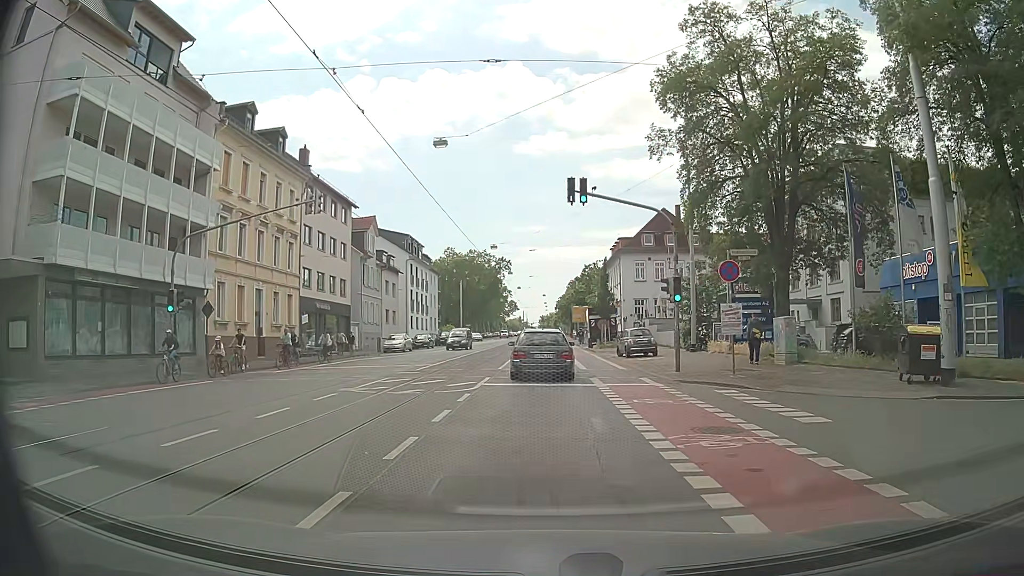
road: secondary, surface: asphalt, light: Day
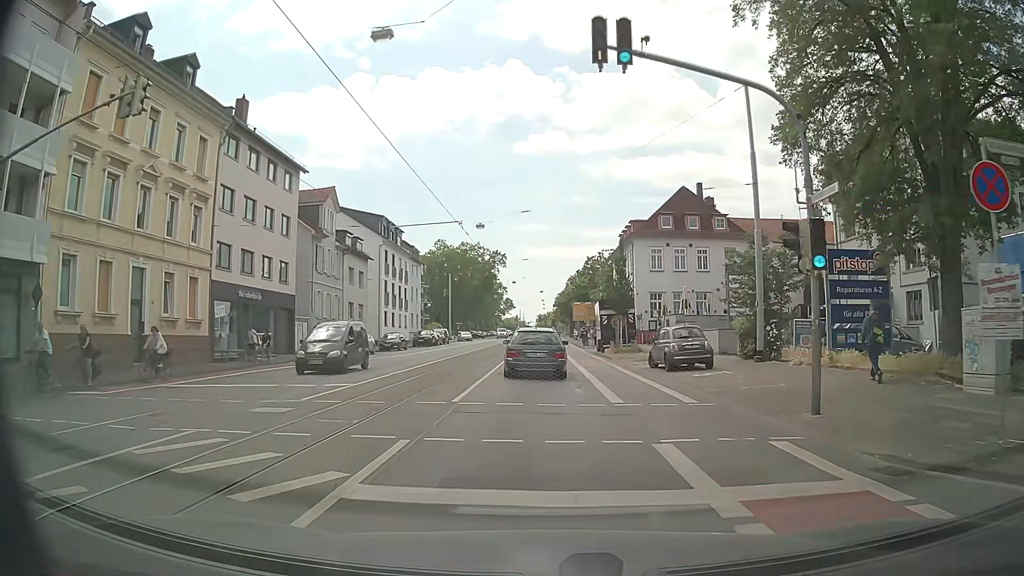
(-0.1, +12.1) m; -1°
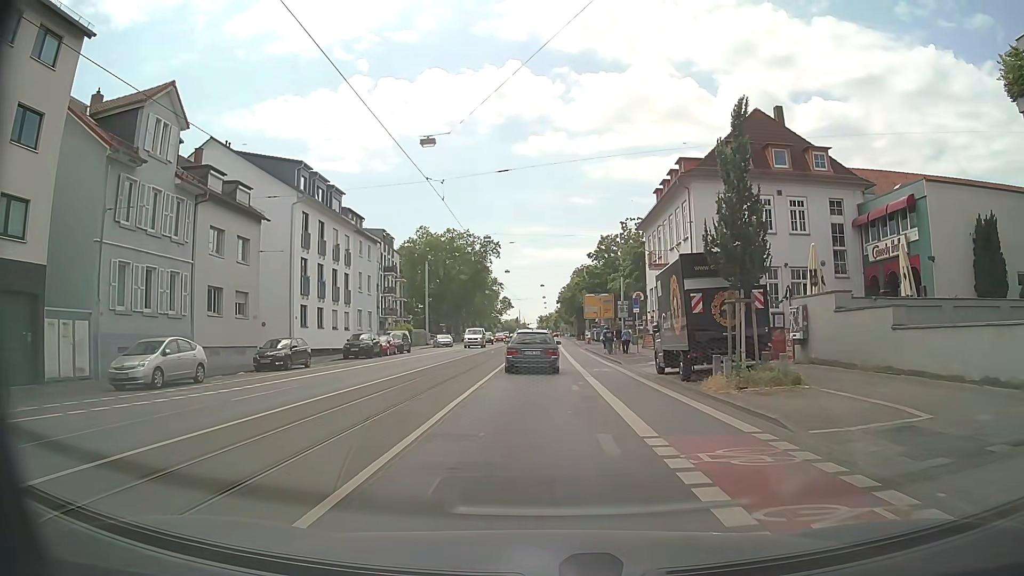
(0.0, +24.1) m; 0°
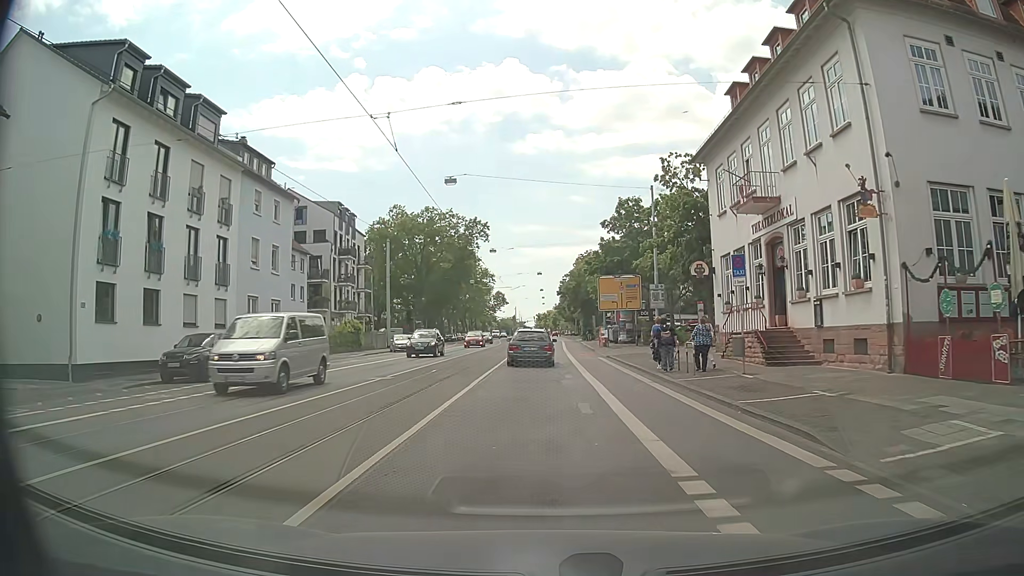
(+0.1, +21.9) m; 0°
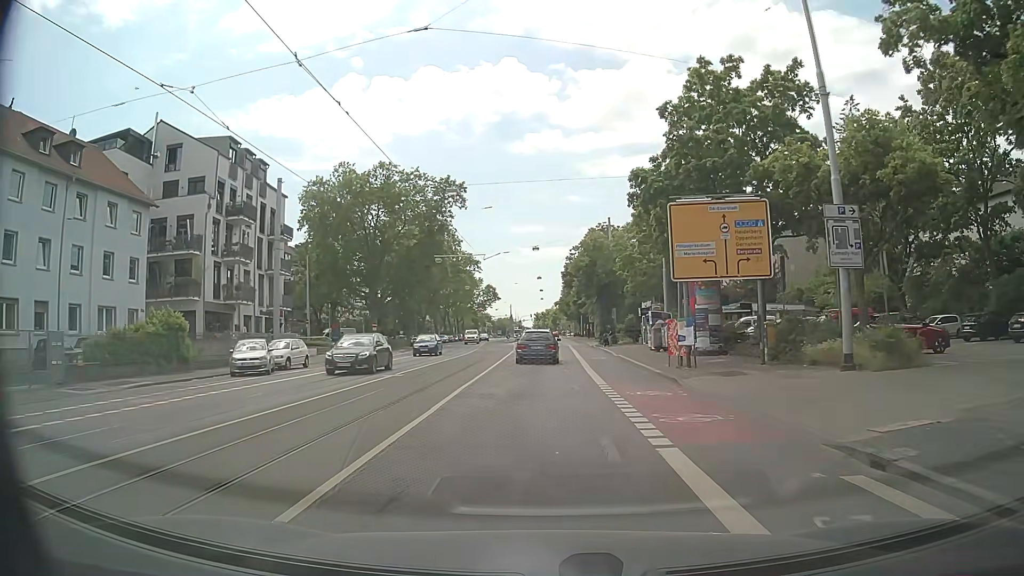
(0.0, +29.8) m; 0°
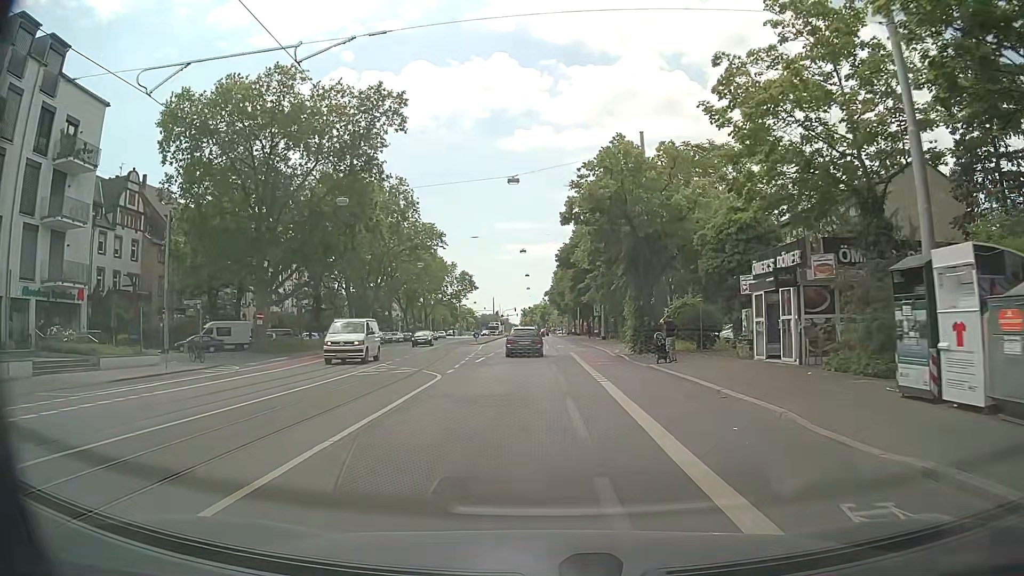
(+0.3, +29.9) m; +3°
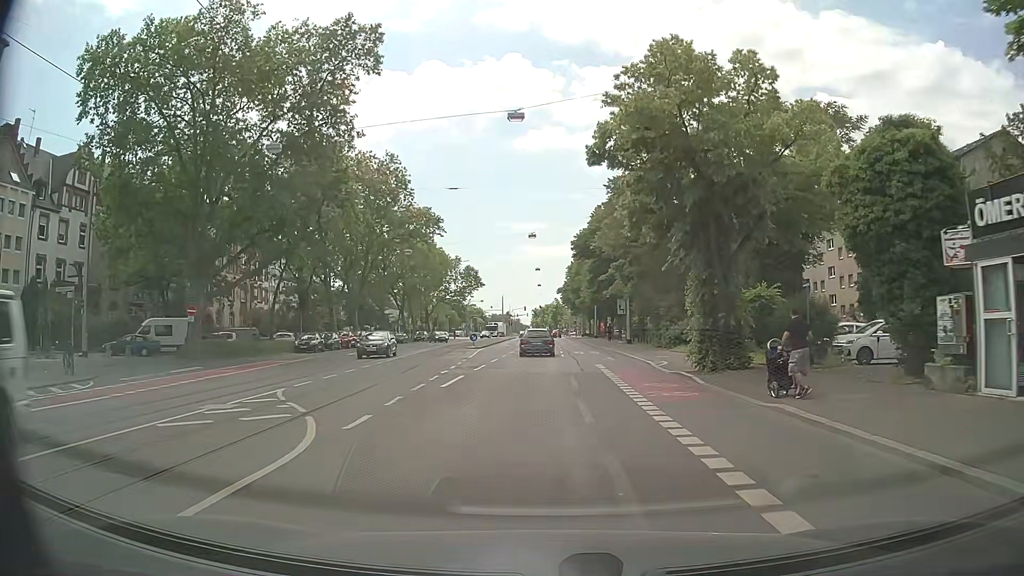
(-0.4, +12.1) m; -3°
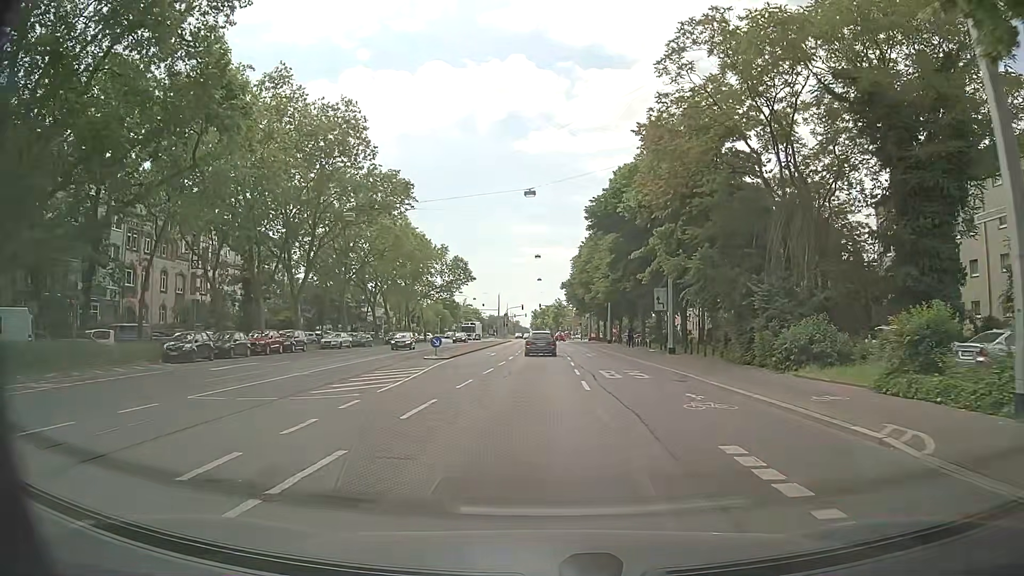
(-0.1, +18.7) m; 0°
(0, +10) (0, +20) (0, +30) (0, +40) (0, +50) (0, +60) (0, +70) (0, +80) (0, +90) (0, +100) m
